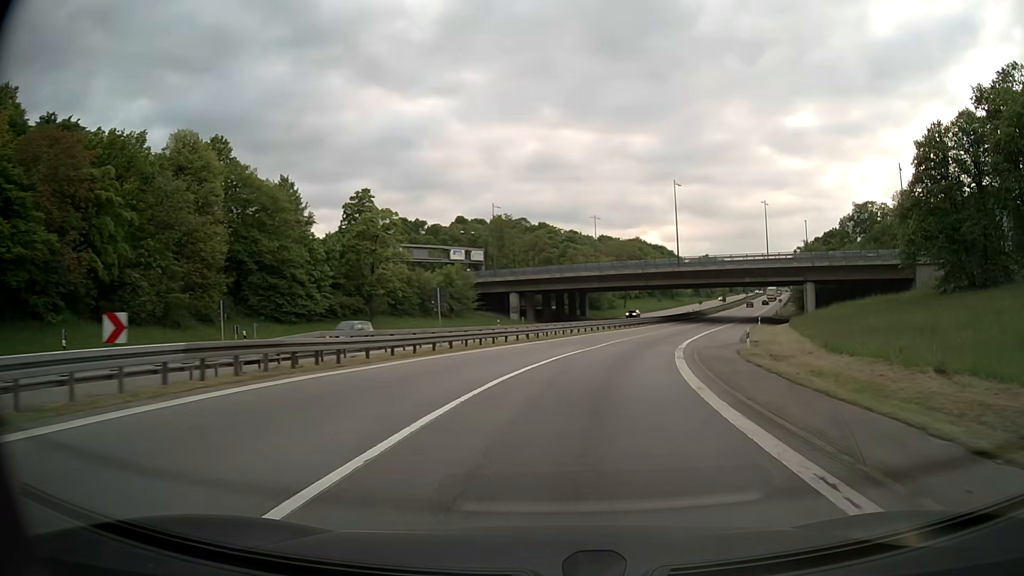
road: motorway_link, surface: asphalt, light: Day
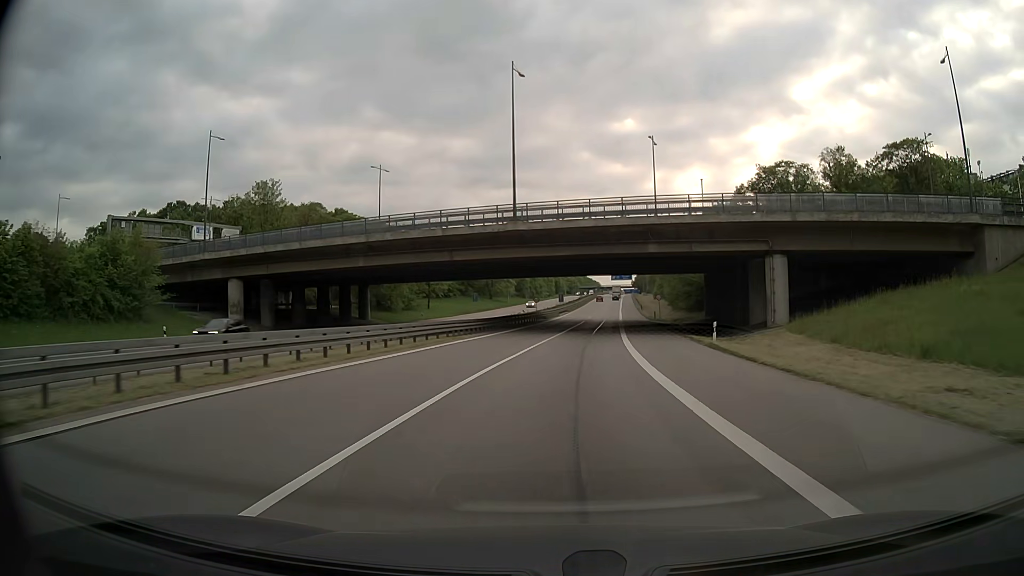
(+6.7, +41.1) m; +16°
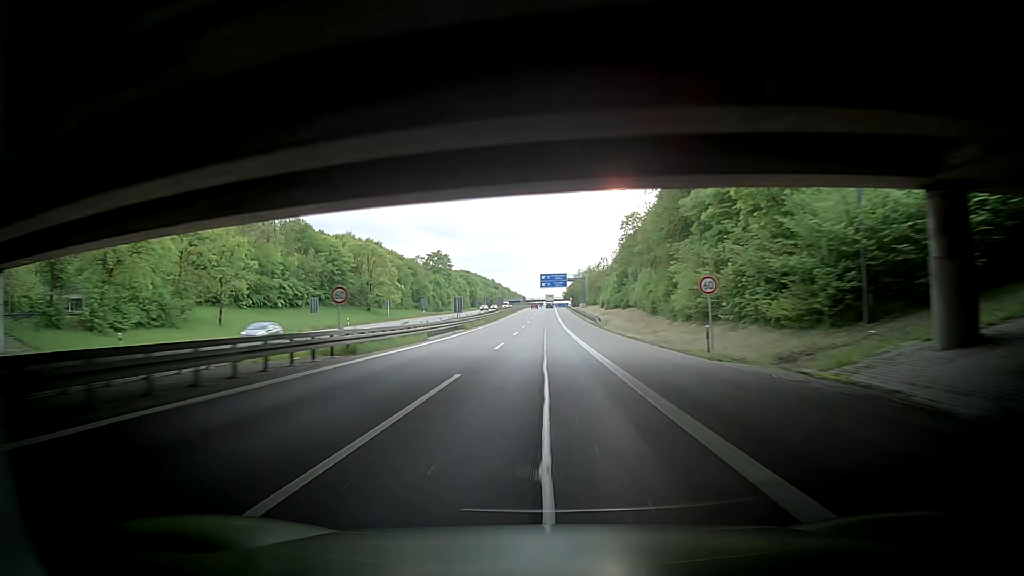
(+4.0, +56.2) m; +5°
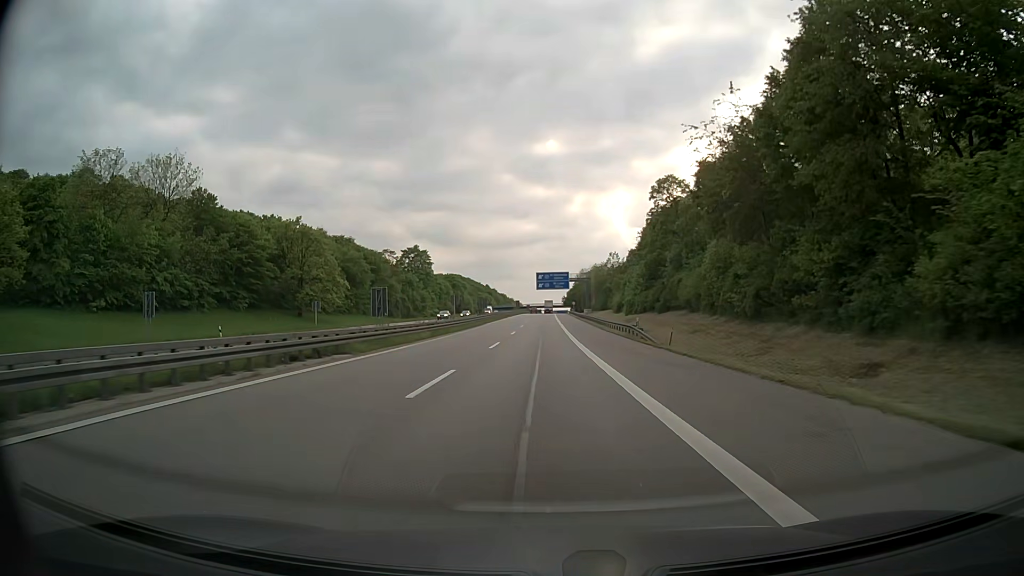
(-0.8, +34.6) m; +2°
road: motorway
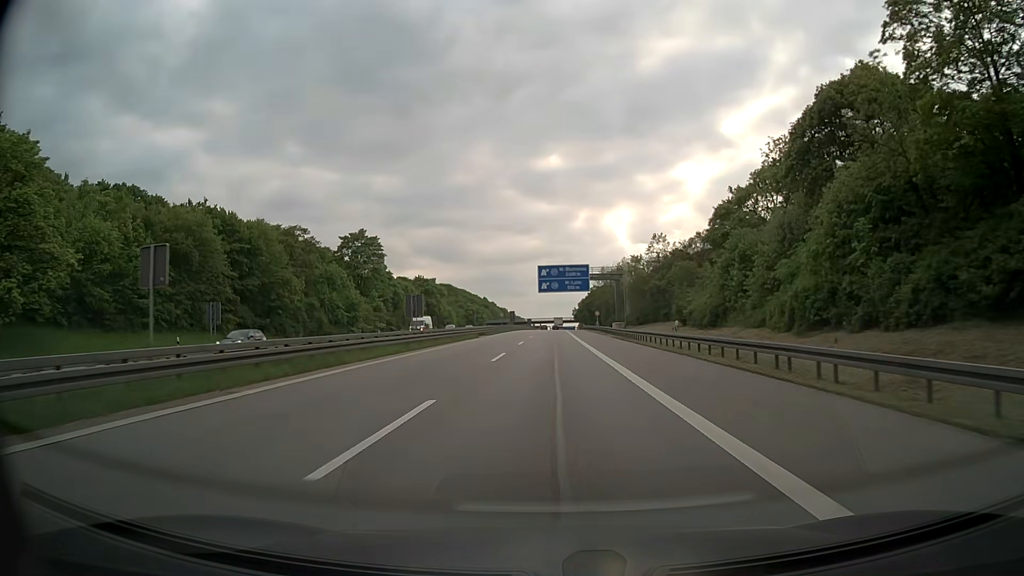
(-0.4, +58.9) m; -1°
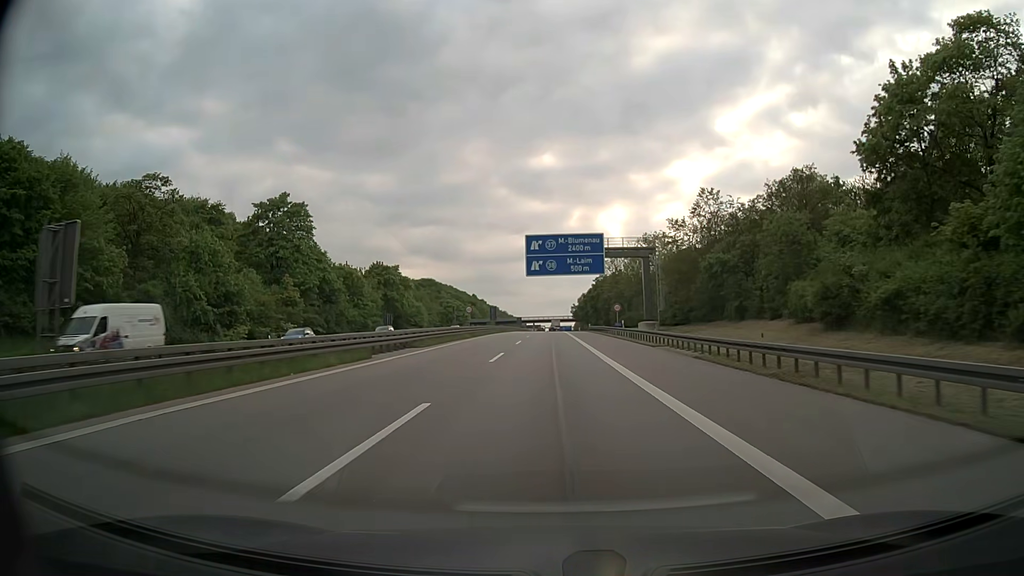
(+0.2, +35.8) m; +1°
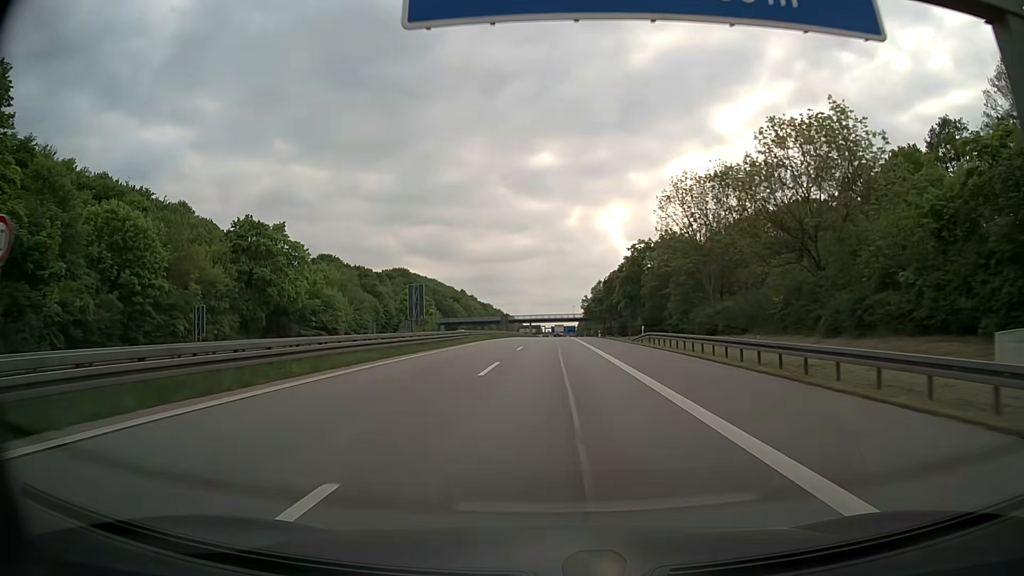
(+0.1, +58.3) m; 0°
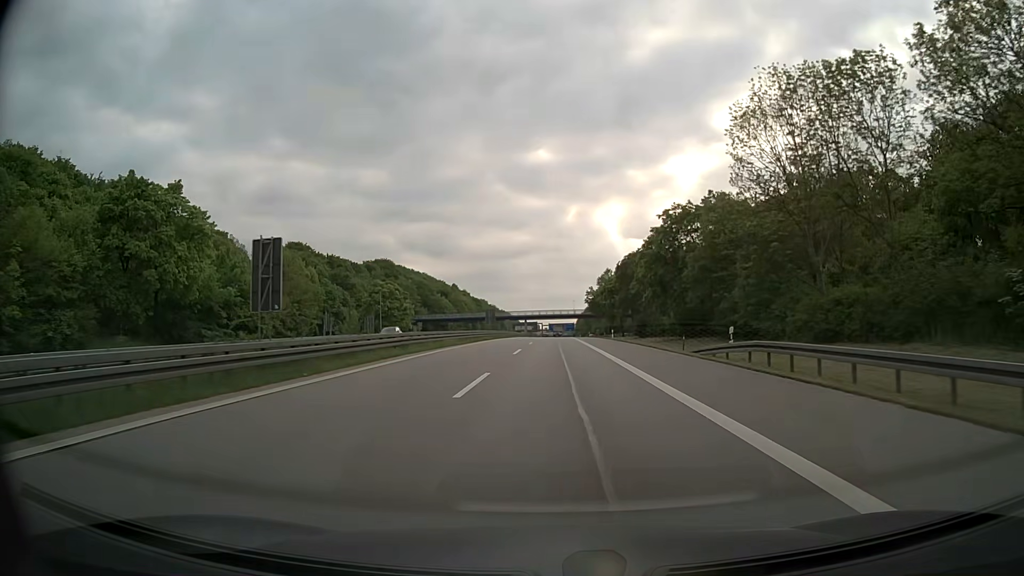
(-0.1, +22.7) m; 0°
(0, +10) (0, +20) (0, +30) (0, +40) (+1, +50) (+1, +60) (+1, +70) (+1, +80) (+1, +90) (+1, +100) m
